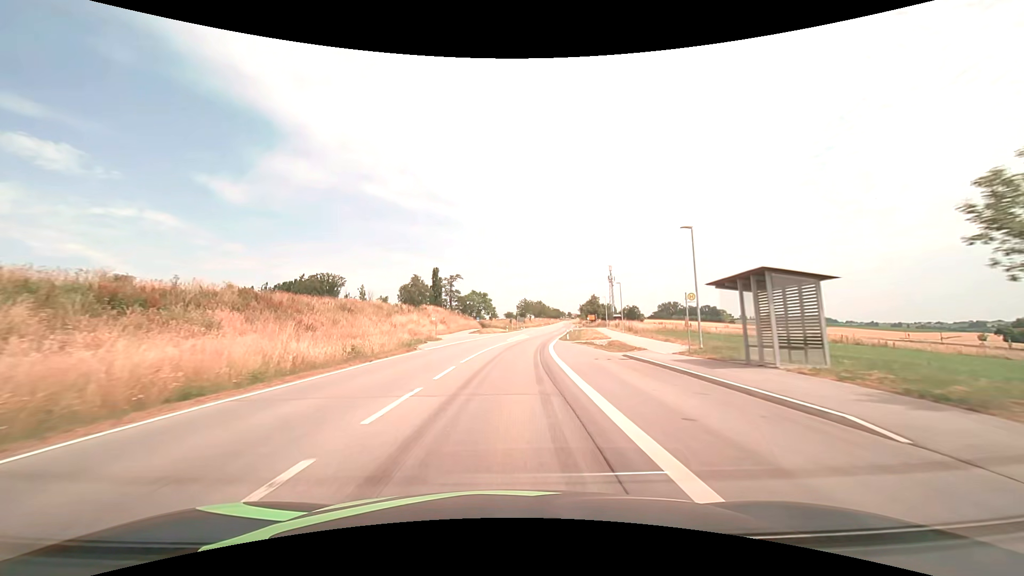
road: secondary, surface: asphalt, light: Day
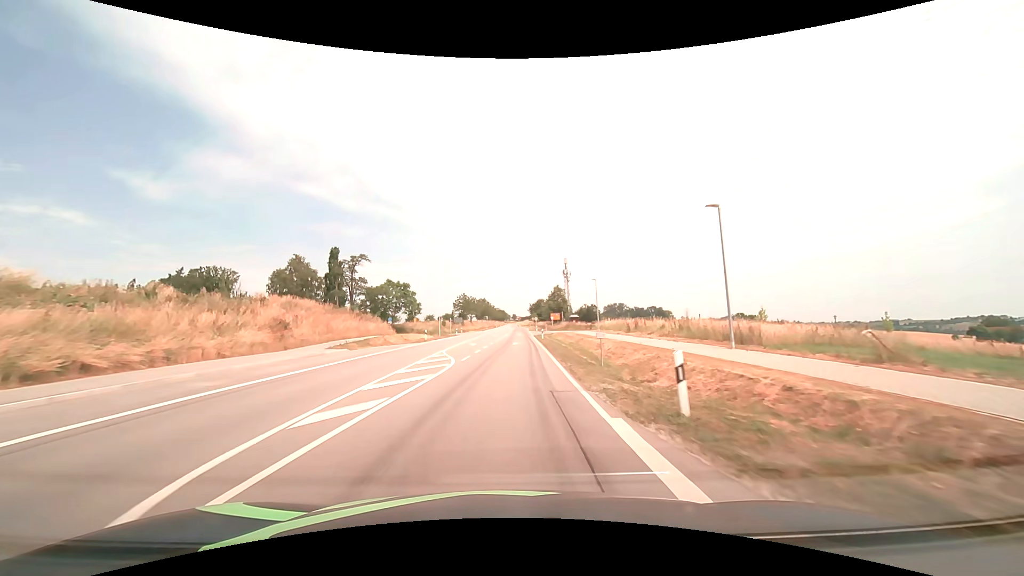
(+2.4, +41.9) m; +7°
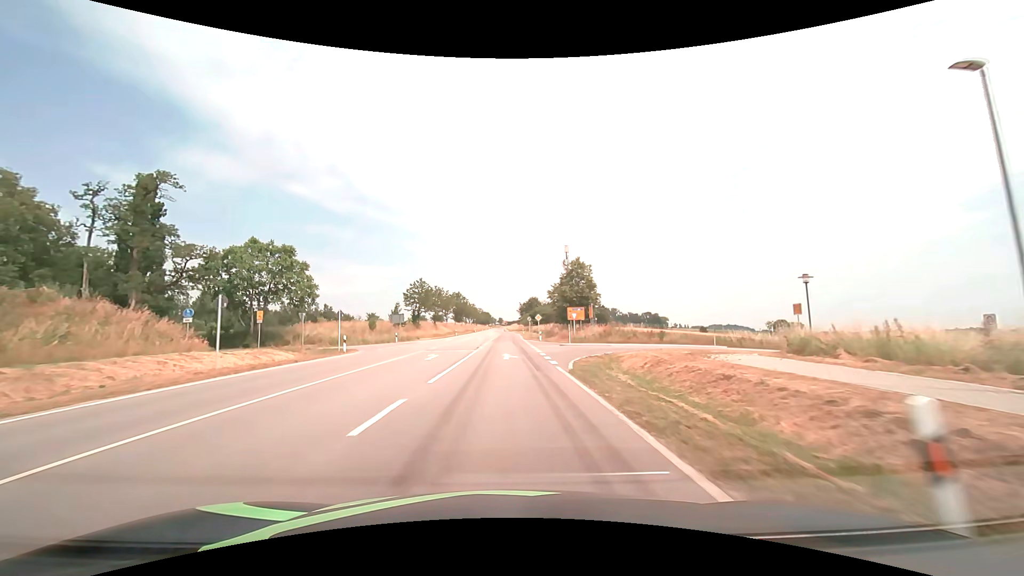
(+1.1, +50.1) m; +2°
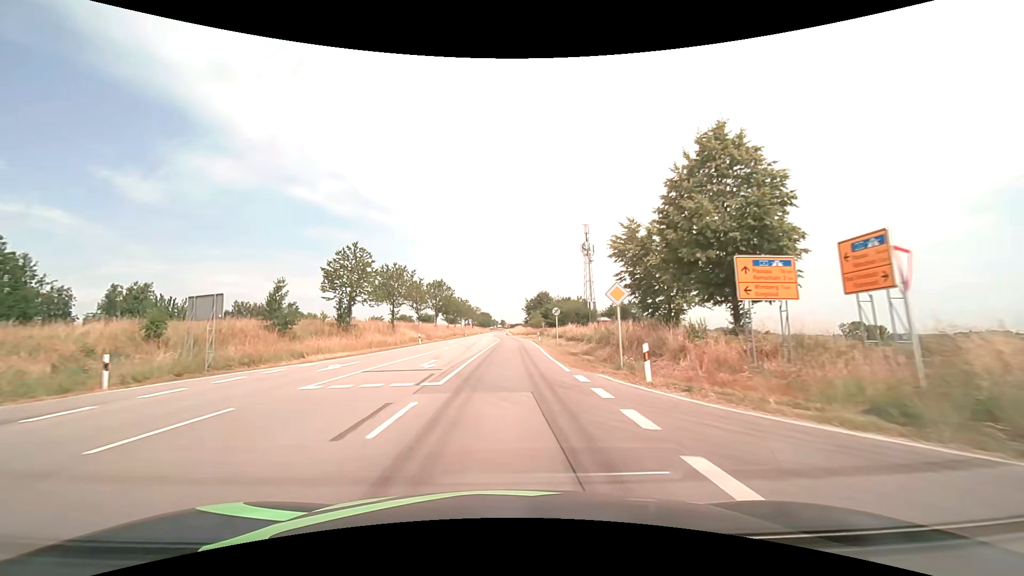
(-0.1, +40.3) m; 0°
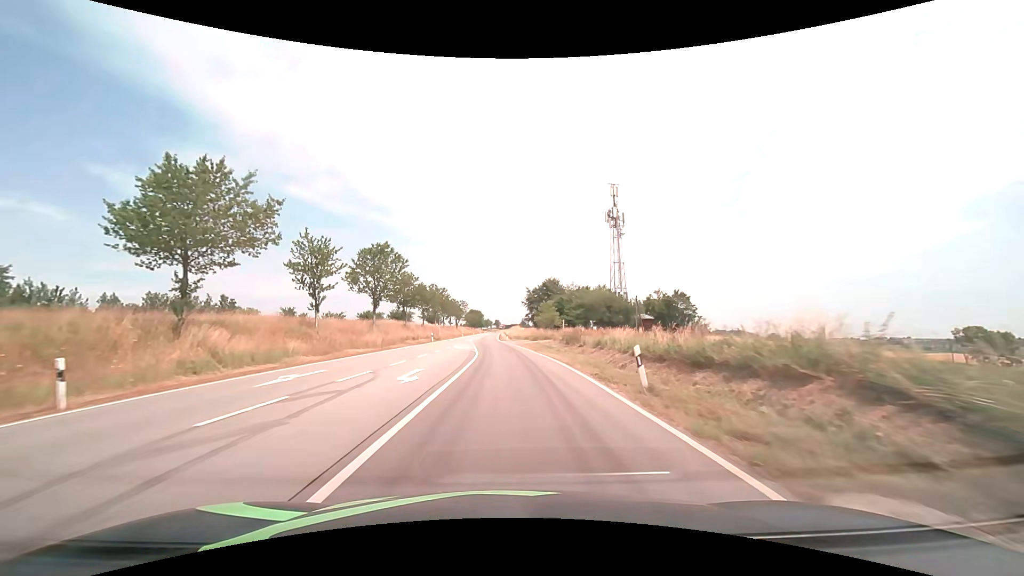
(+0.2, +40.9) m; +1°
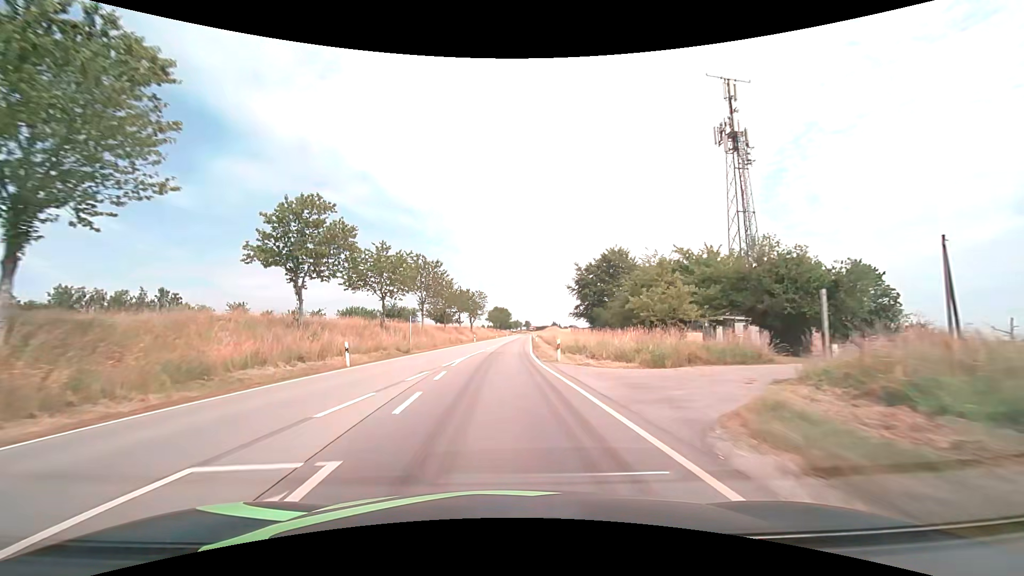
(-0.8, +41.6) m; -3°
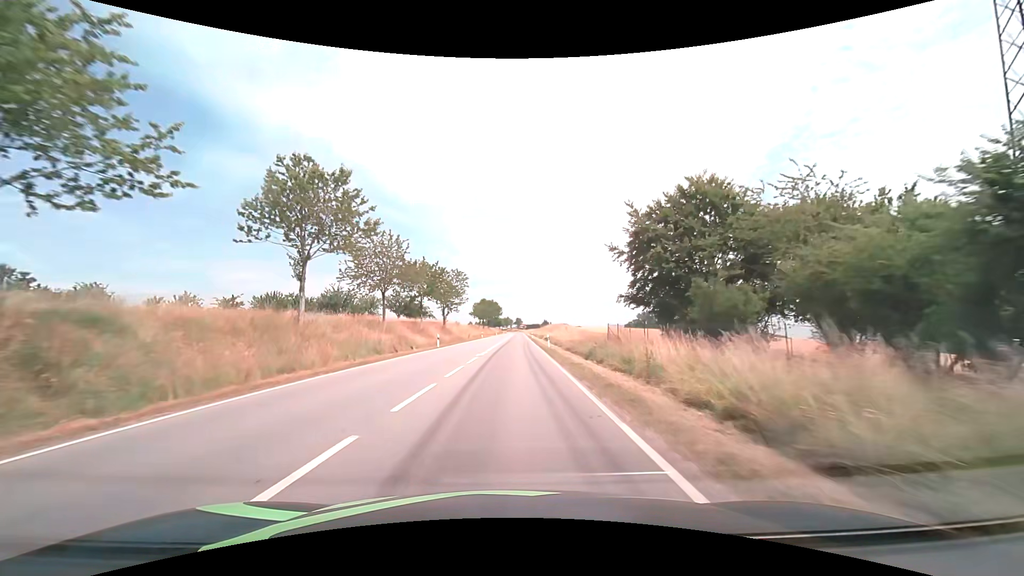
(-0.2, +32.1) m; +1°
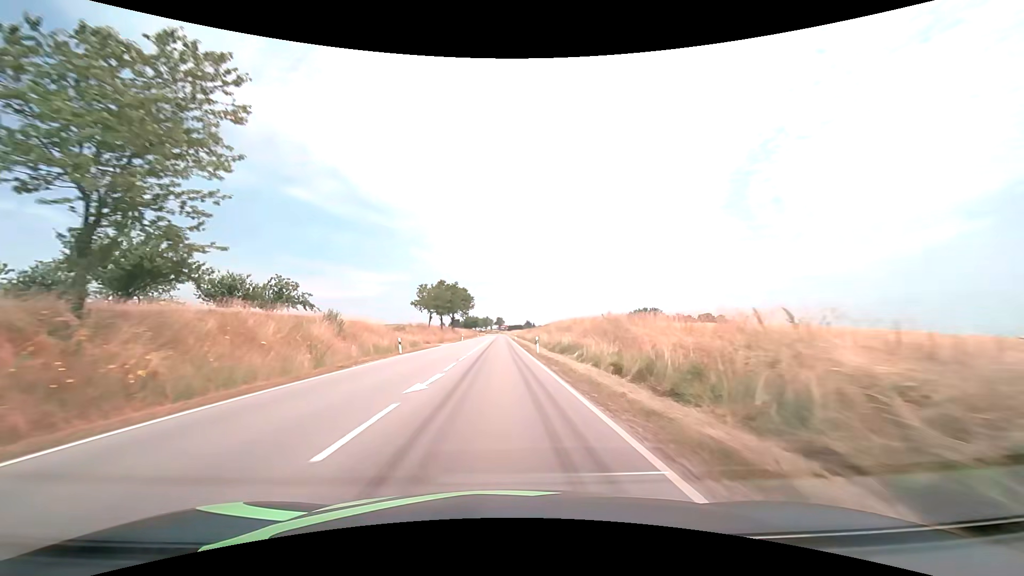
(+1.2, +57.4) m; +2°
(0, +10) (0, +20) (0, +30) (-1, +40) (-1, +50) (-1, +60) (-1, +70) (-1, +80) (-1, +90) (-1, +100) m
